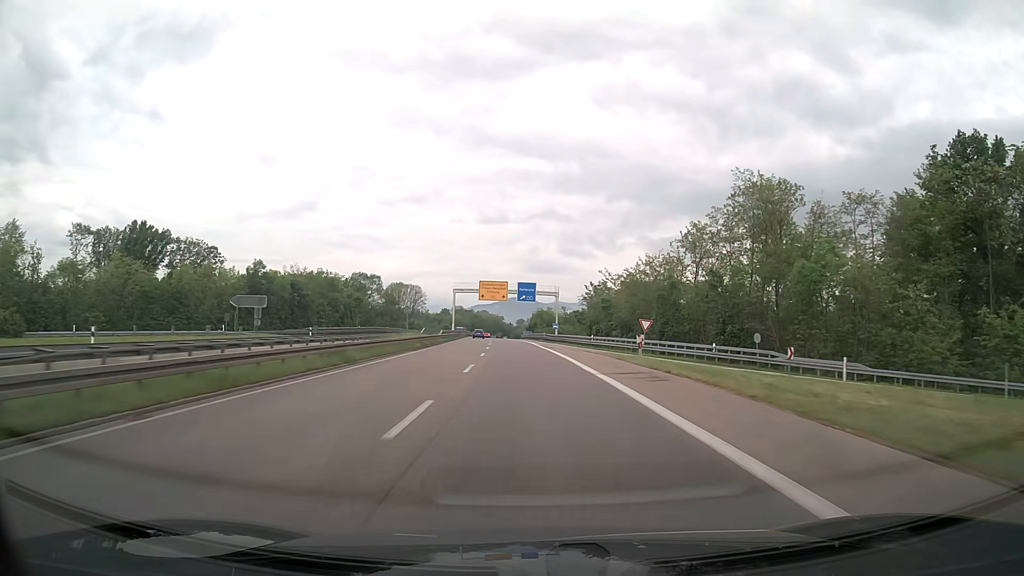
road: trunk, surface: asphalt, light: Day
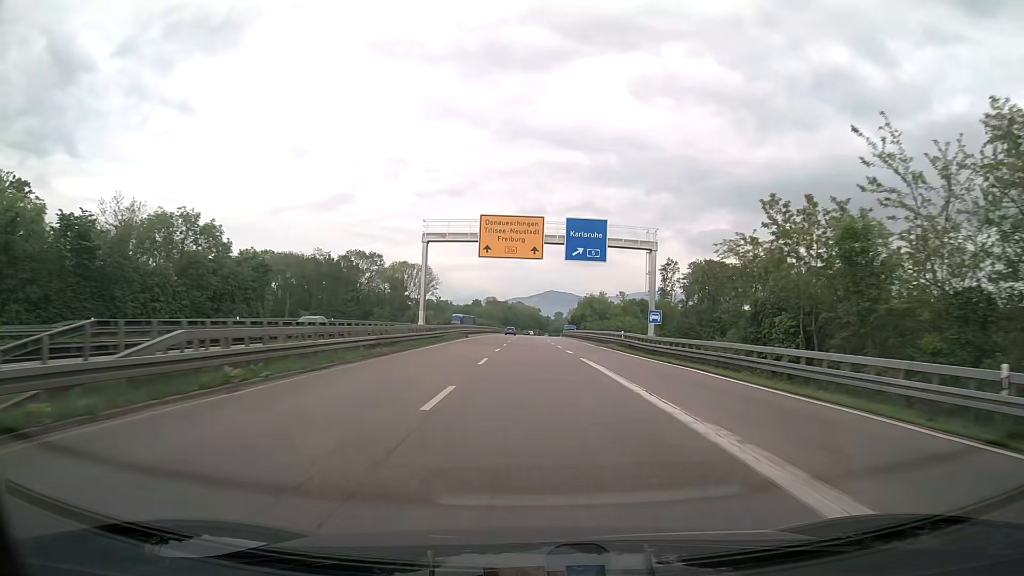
(-1.9, +57.9) m; -3°
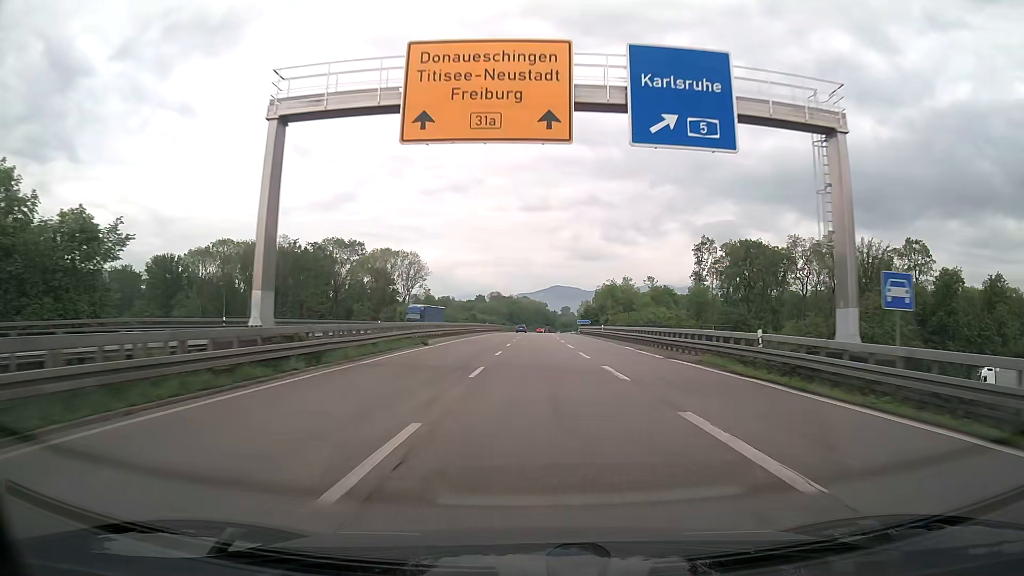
(-0.1, +29.5) m; 0°
